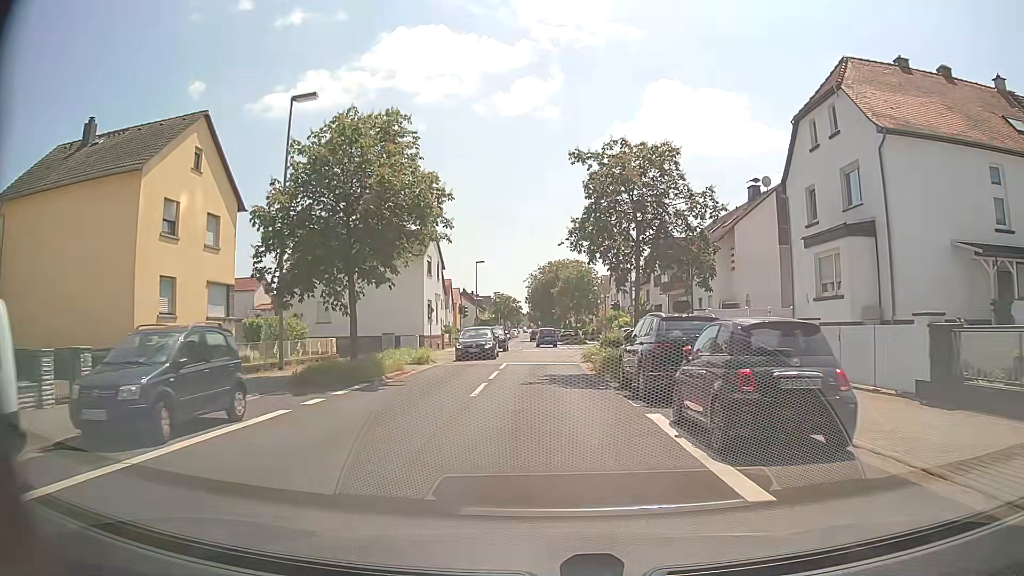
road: unclassified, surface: asphalt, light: Day
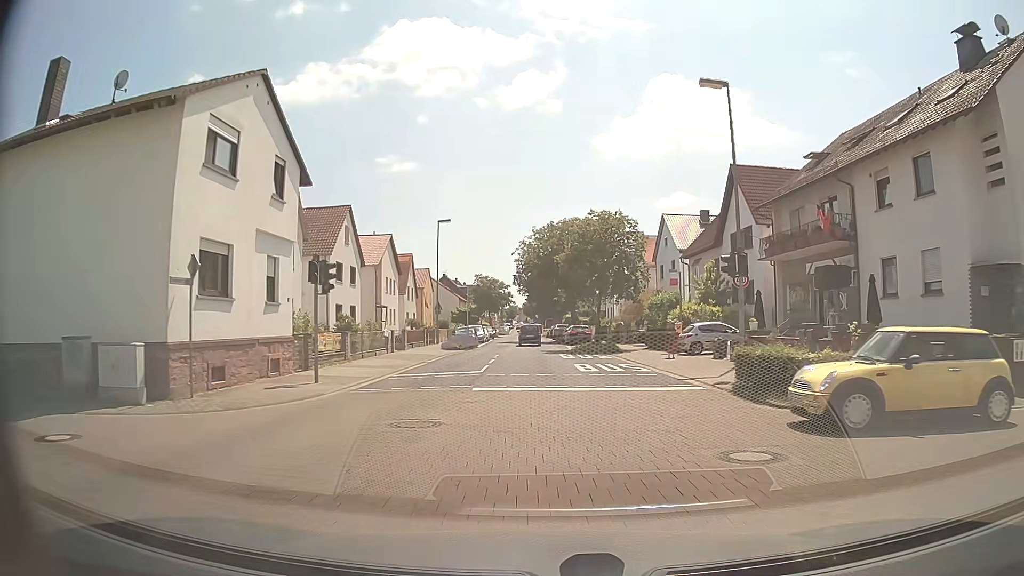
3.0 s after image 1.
(+0.2, +30.1) m; 0°
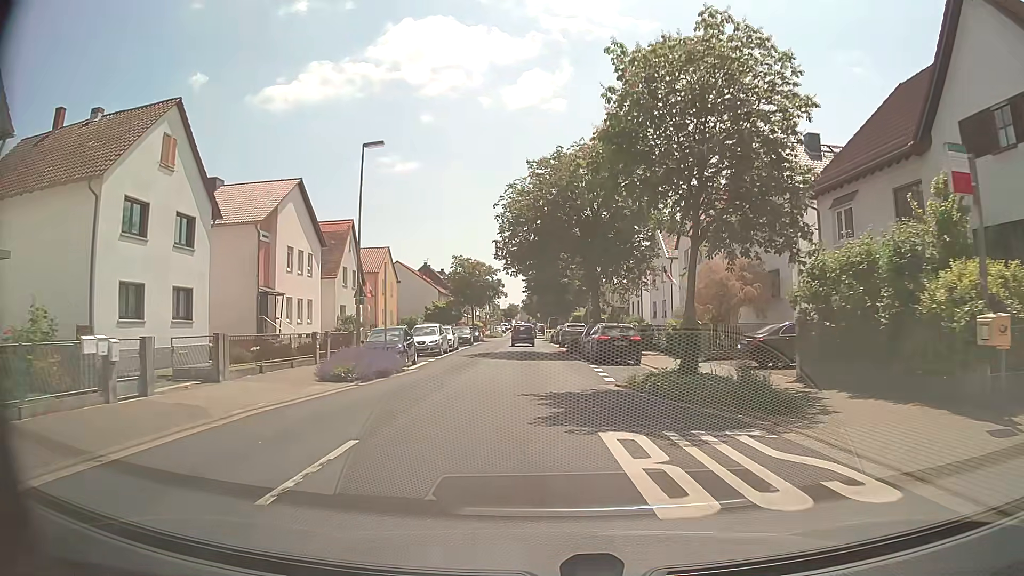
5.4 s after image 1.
(+0.2, +24.6) m; +1°
(0, +10) (-1, +20) (-1, +30) (-1, +40) (-2, +50) (-2, +60) (-2, +70) (-3, +80) (-3, +90) (-3, +100) m
